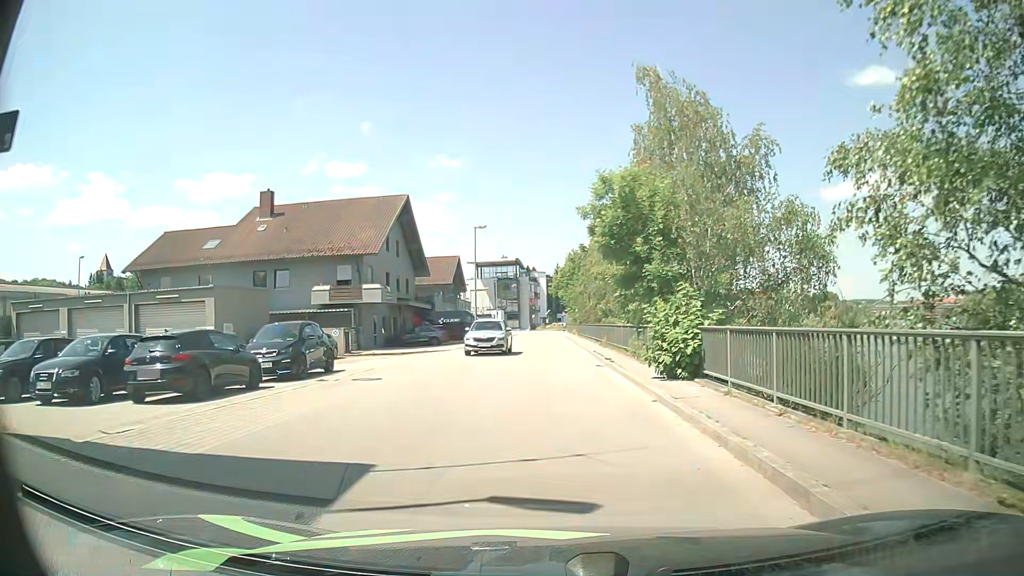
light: Day
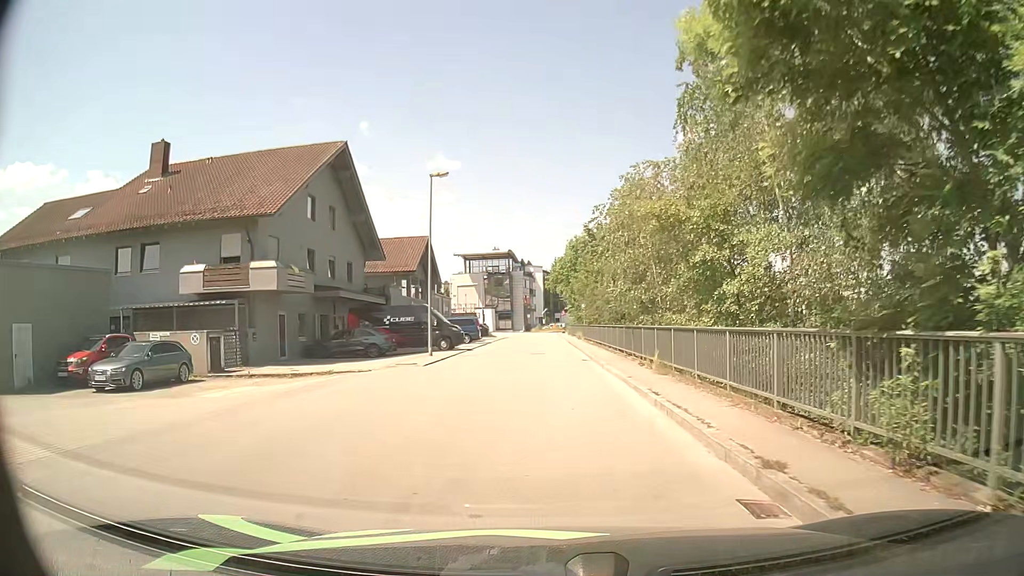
(+0.4, +16.3) m; +1°
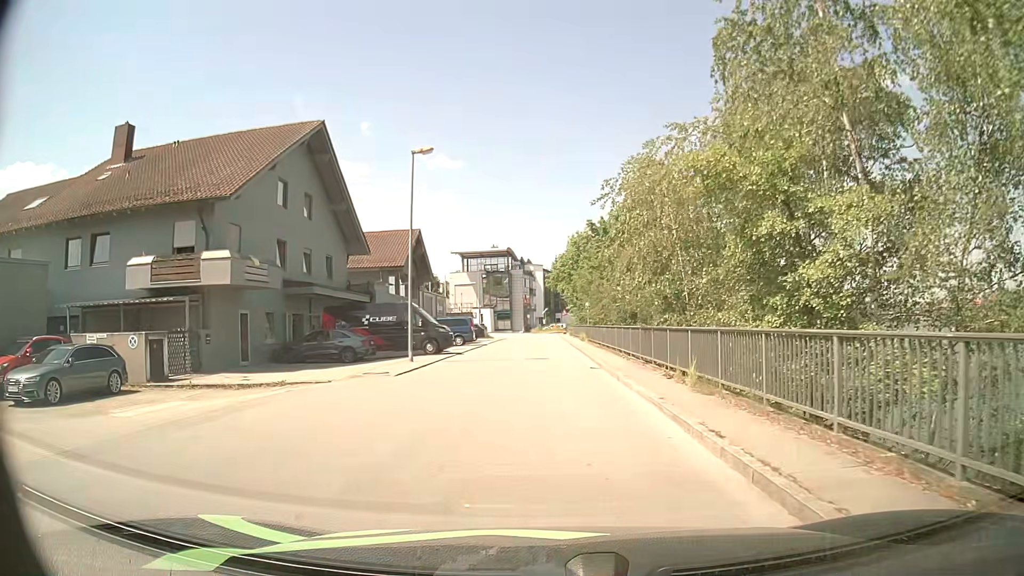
(0.0, +4.1) m; +1°
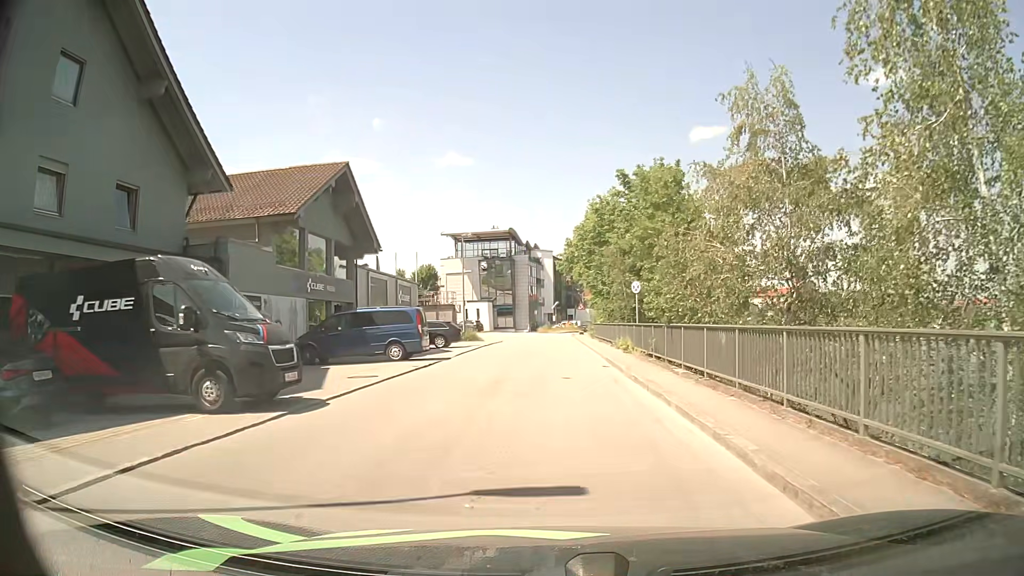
(-0.4, +20.7) m; -1°
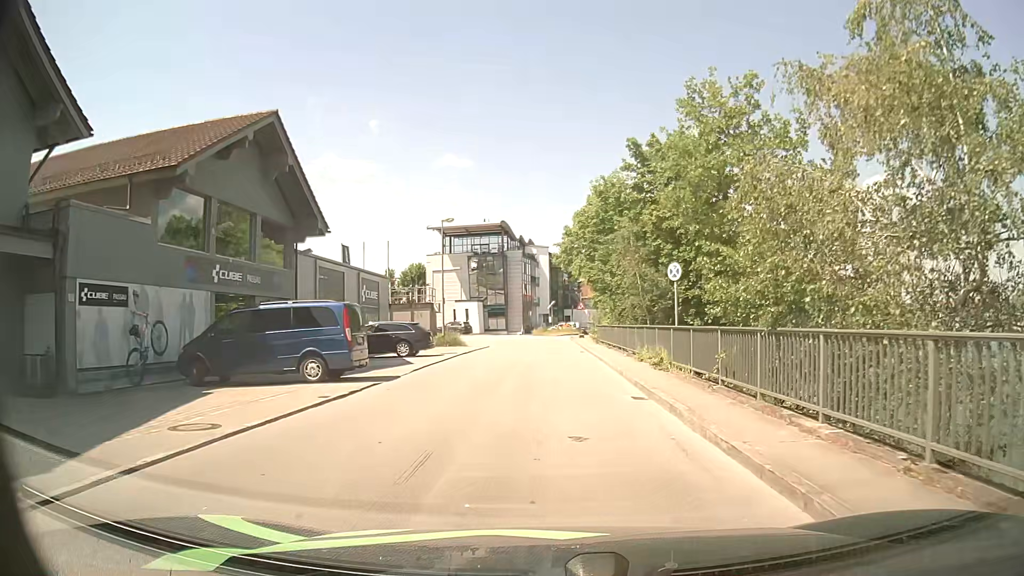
(-0.1, +8.1) m; 0°
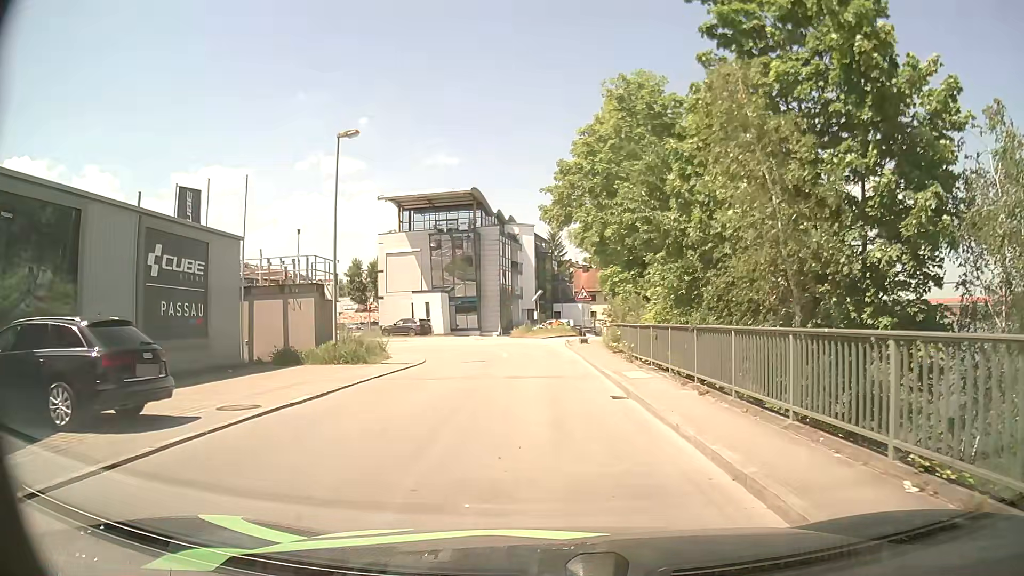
(+0.1, +20.2) m; +1°
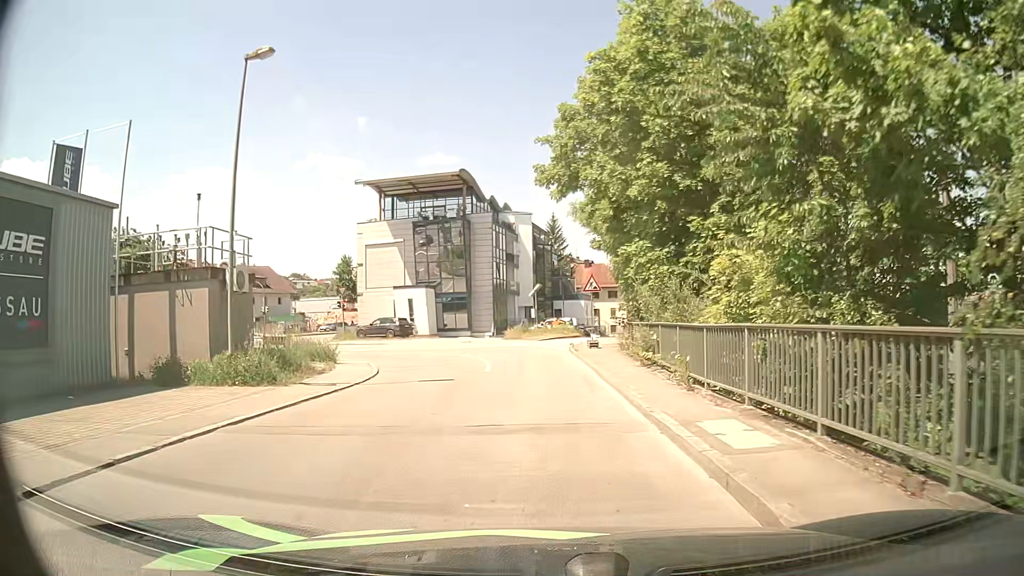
(0.0, +8.0) m; 0°
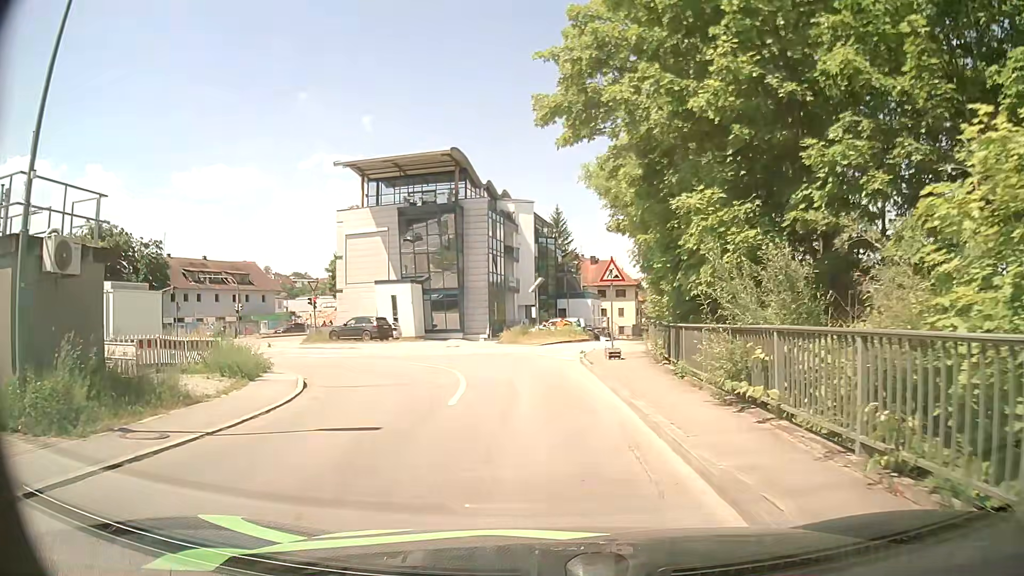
(0.0, +7.5) m; -1°
(0, +10) (-1, +20) (-4, +29) (-12, +35) (-22, +37) (-32, +36) (-39, +30) (-42, +20) (-43, +10) (-44, 0) m
